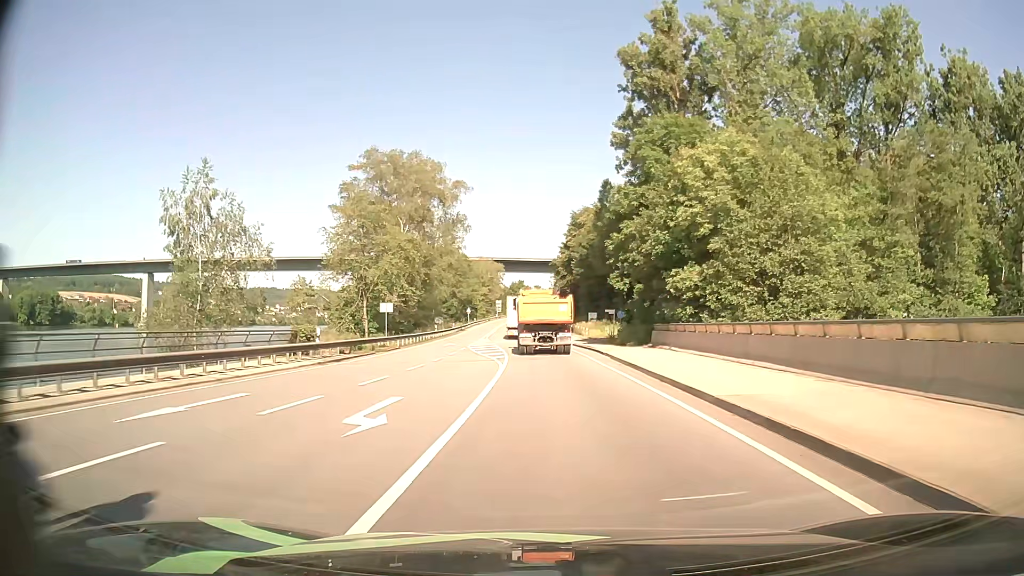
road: primary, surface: asphalt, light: Day
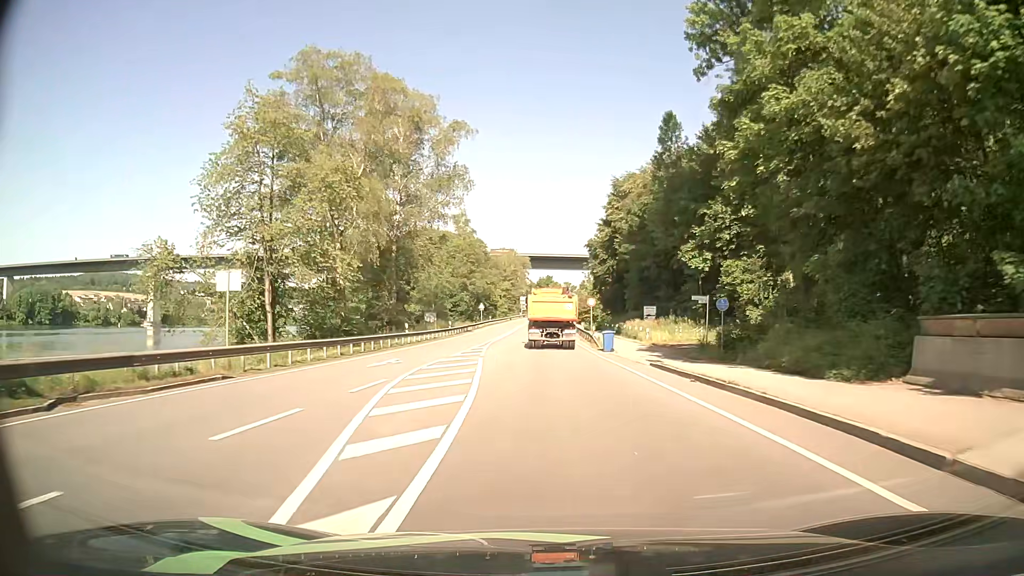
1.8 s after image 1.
(-0.6, +26.8) m; -2°
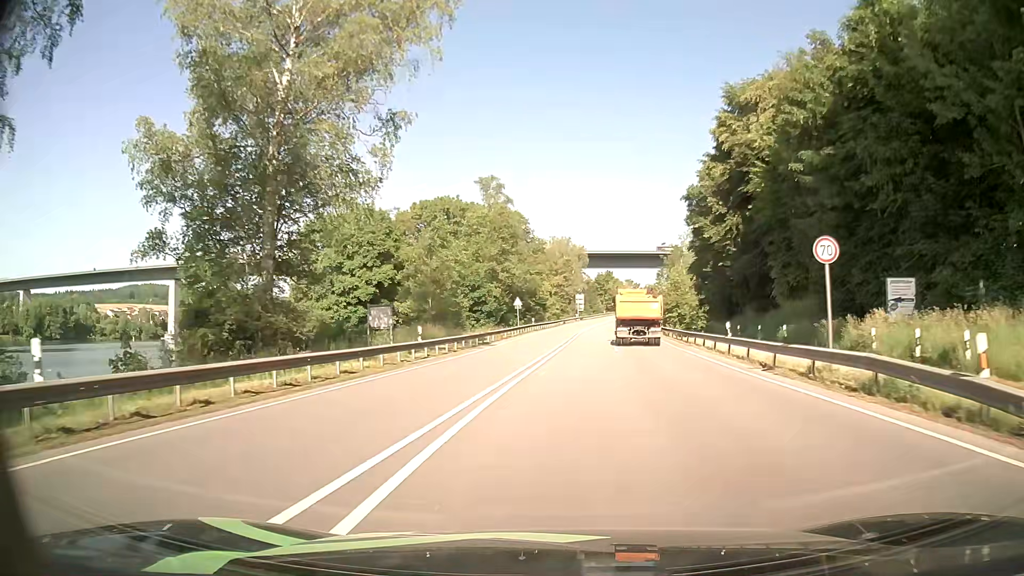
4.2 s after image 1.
(-1.8, +36.5) m; -5°
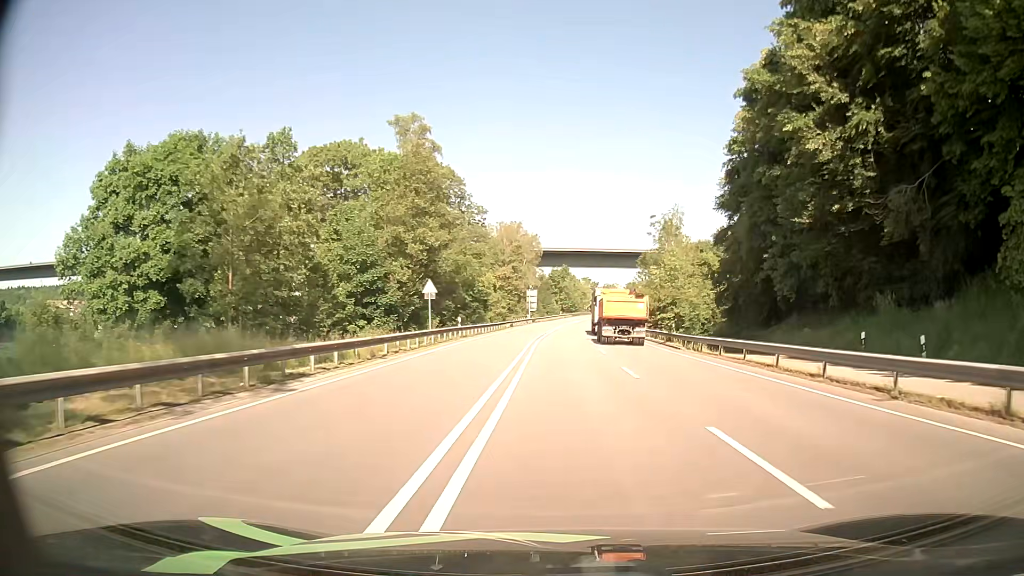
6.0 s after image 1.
(+0.6, +27.6) m; +4°
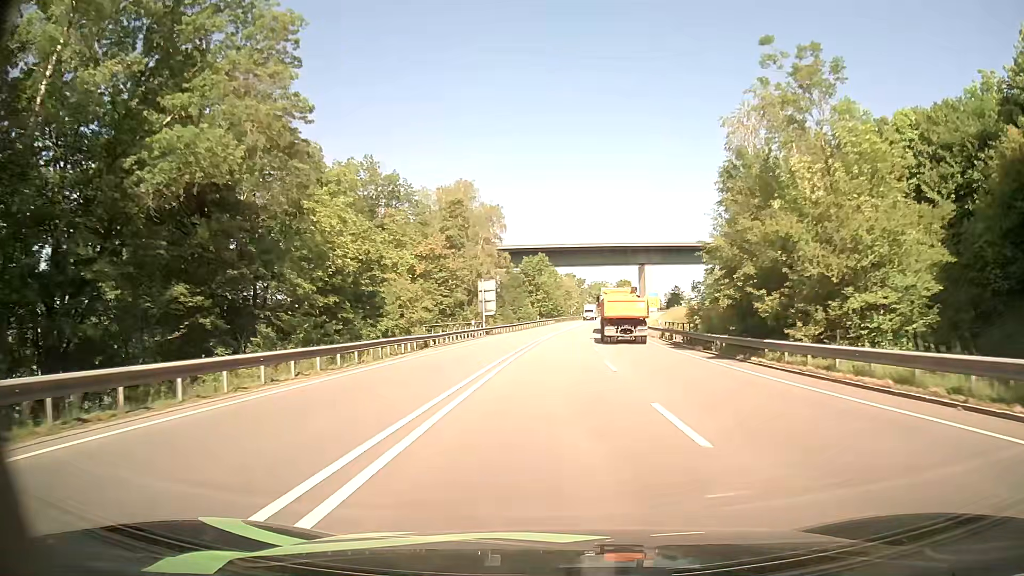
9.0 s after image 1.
(+1.7, +45.5) m; +3°
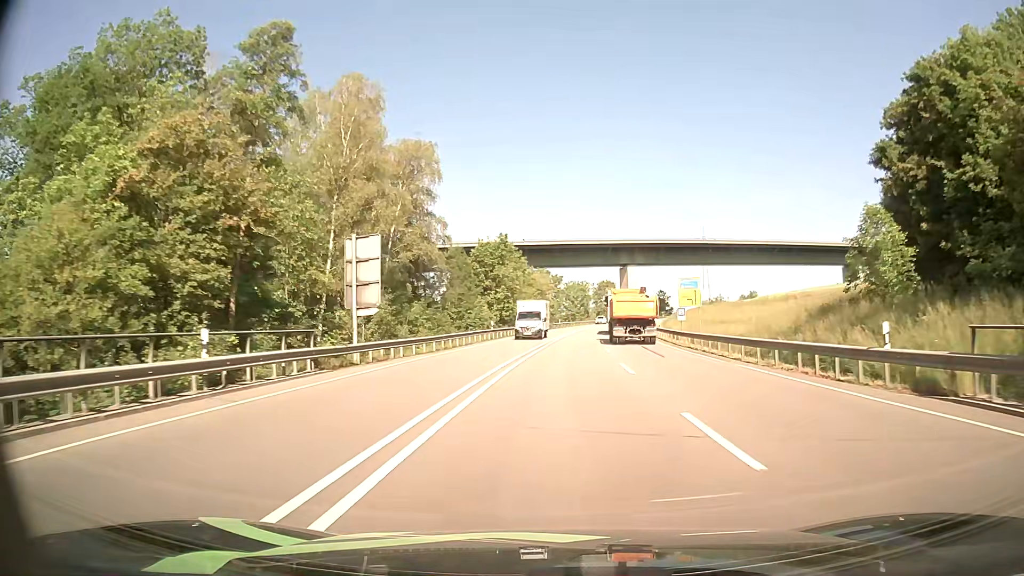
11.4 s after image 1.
(+0.4, +37.5) m; +2°
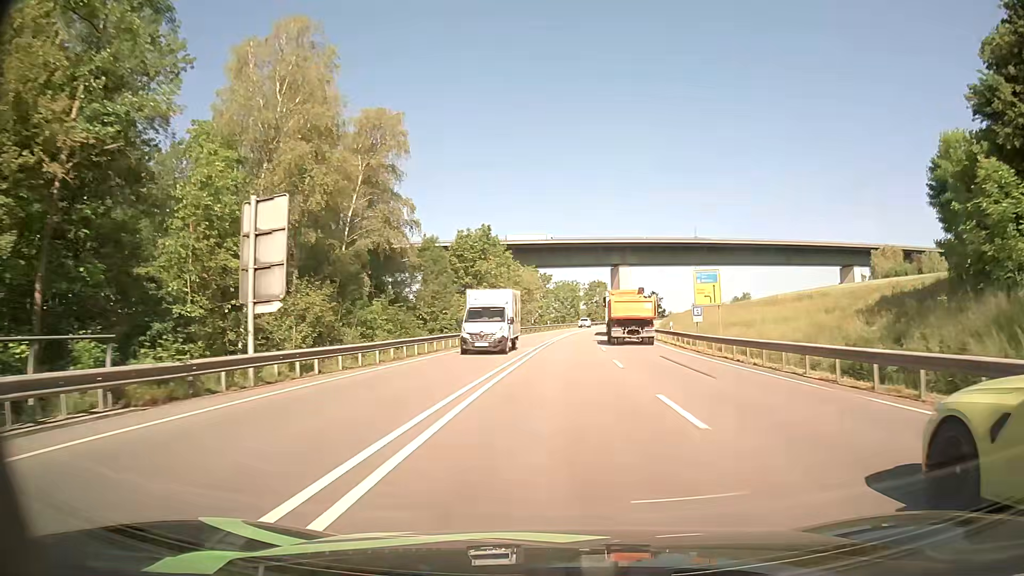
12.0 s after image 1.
(+0.1, +9.5) m; +1°
